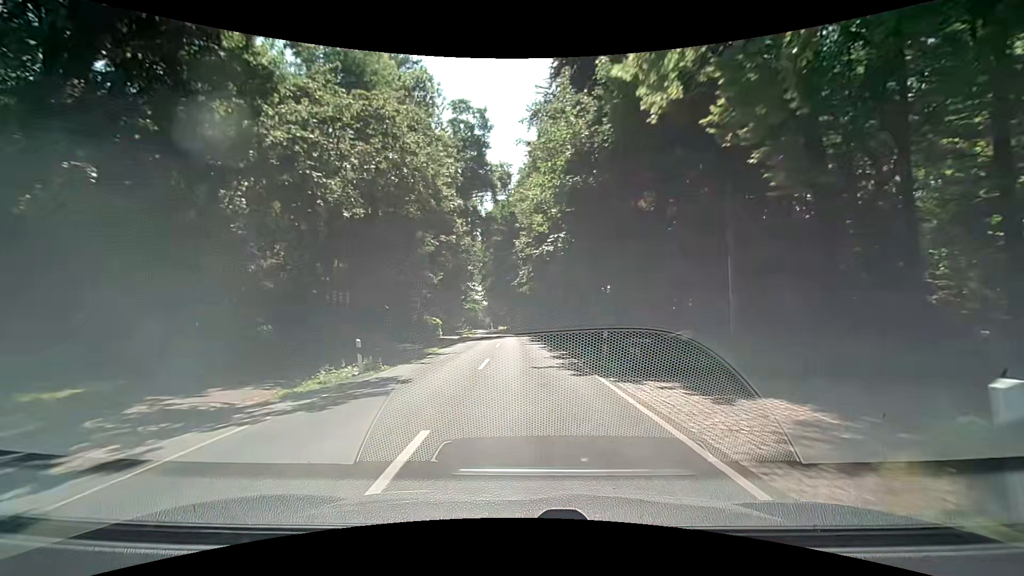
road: secondary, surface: asphalt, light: Day
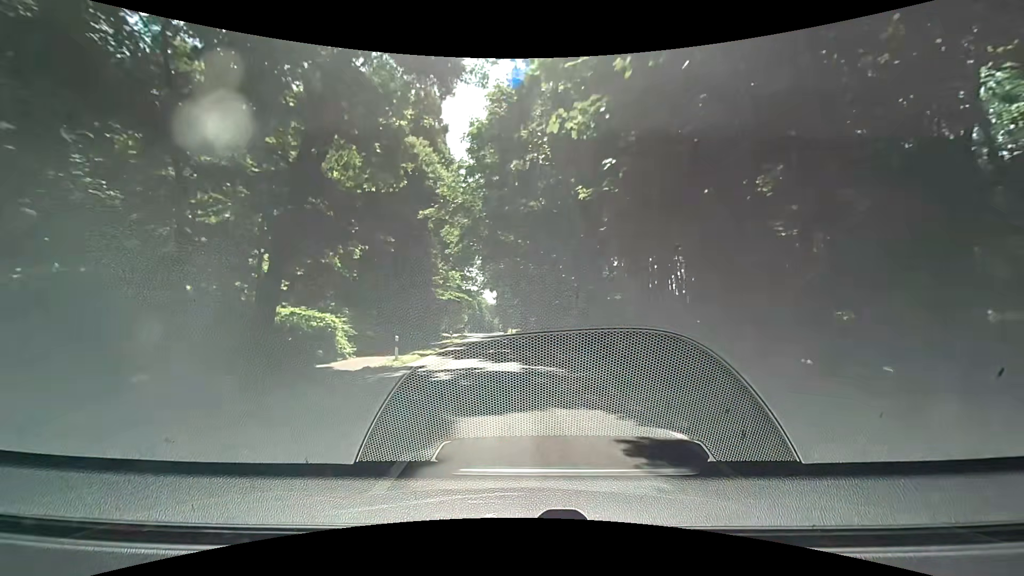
(-0.5, +37.6) m; -2°
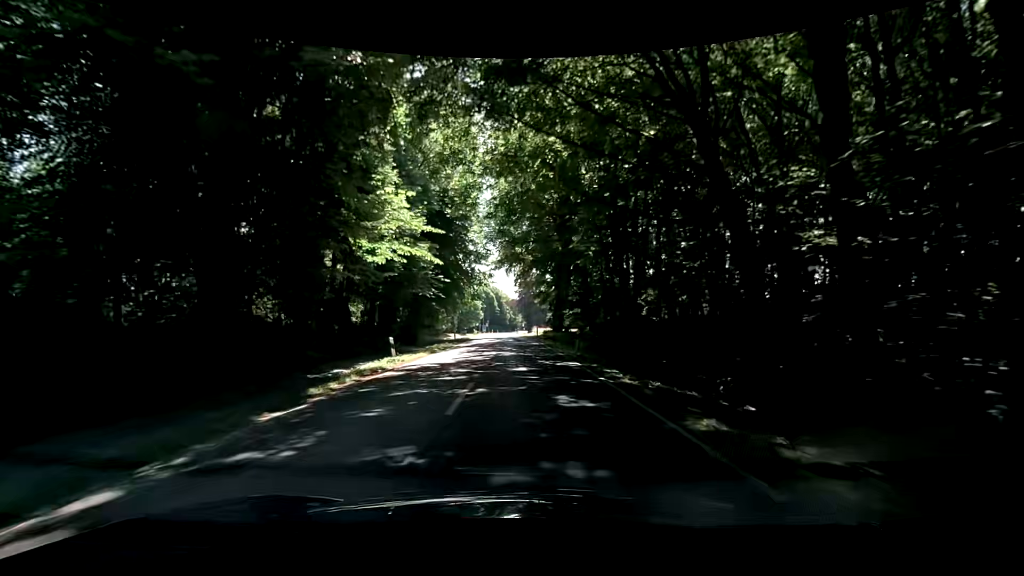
(-0.3, +30.3) m; -2°
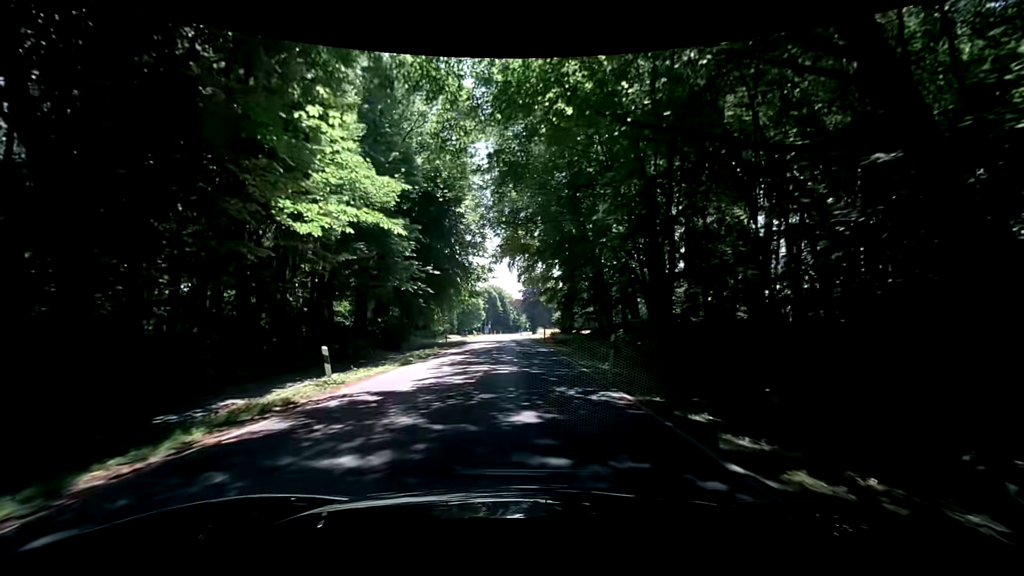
(-0.1, +7.6) m; -2°
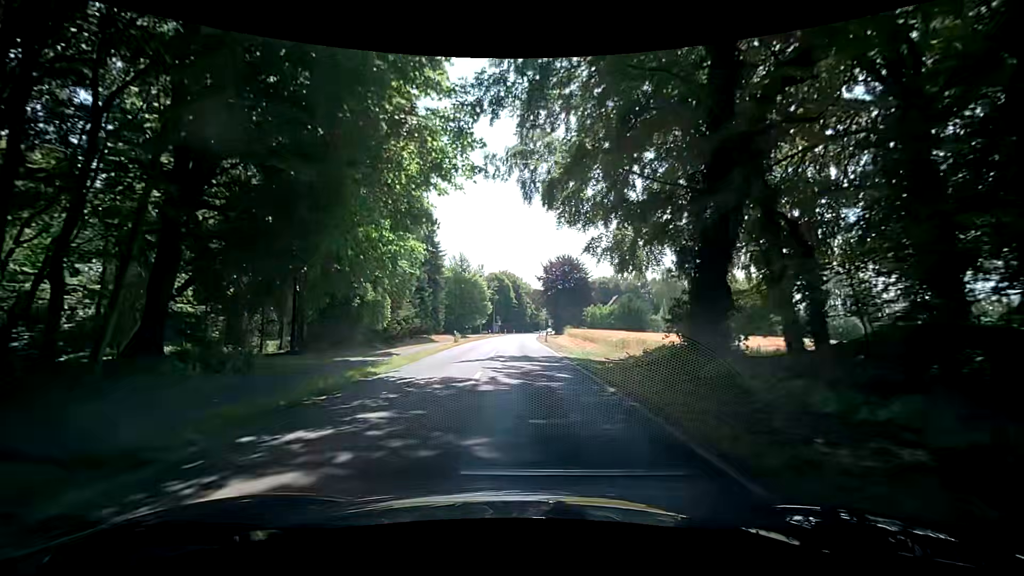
(-0.3, +38.3) m; -2°
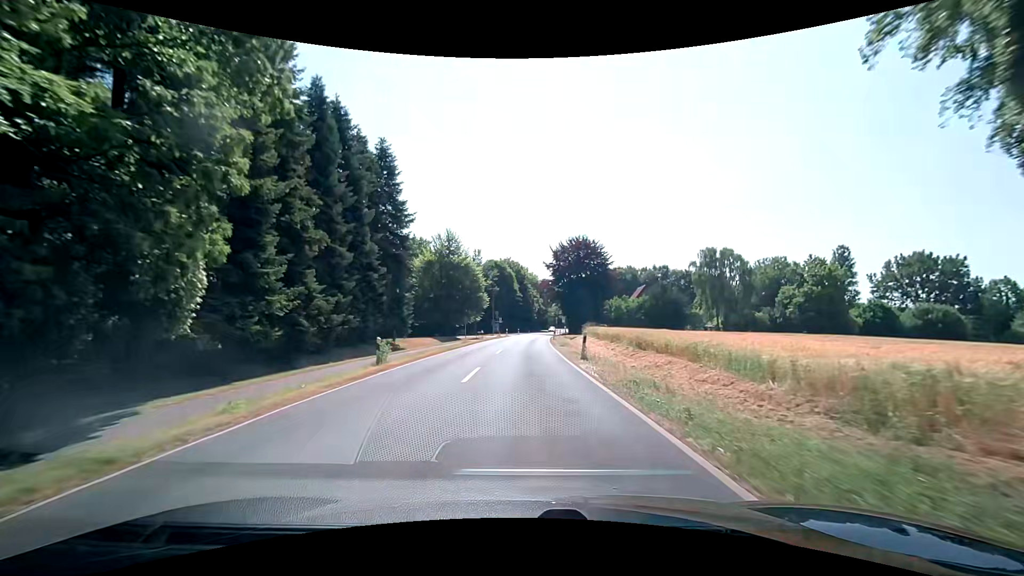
(+0.5, +23.2) m; 0°
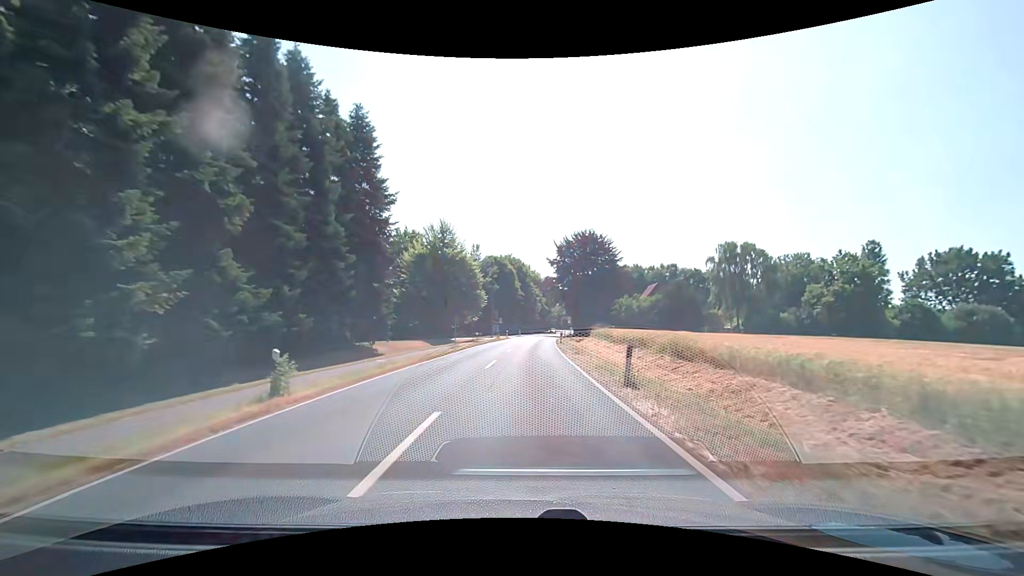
(-0.1, +7.8) m; -1°
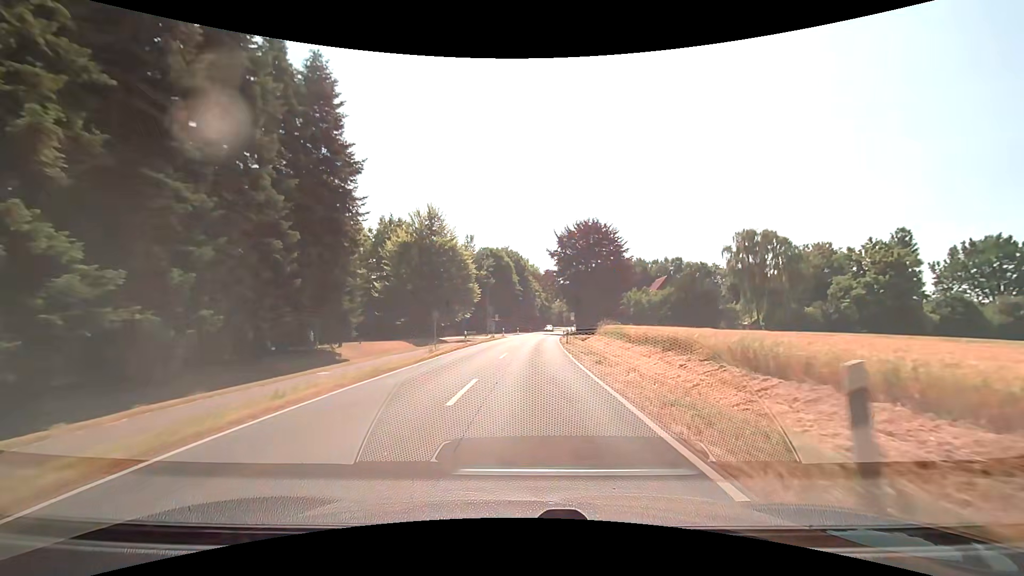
(0.0, +7.8) m; +1°
(0, +10) (0, +20) (0, +30) (+1, +40) (+1, +50) (+2, +60) (+3, +70) (+4, +80) (+5, +90) (+6, +100) m
